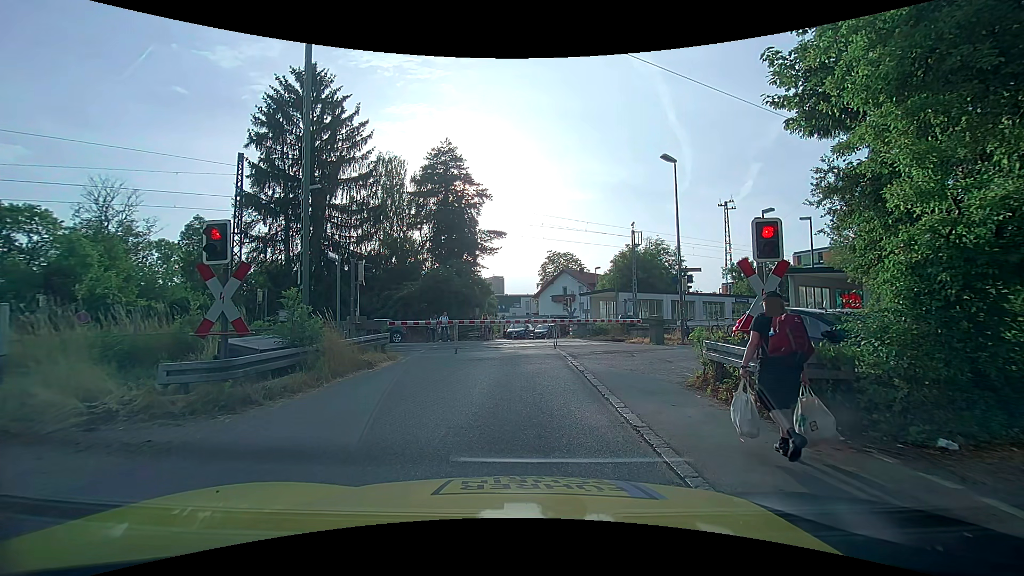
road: unclassified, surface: asphalt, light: Day
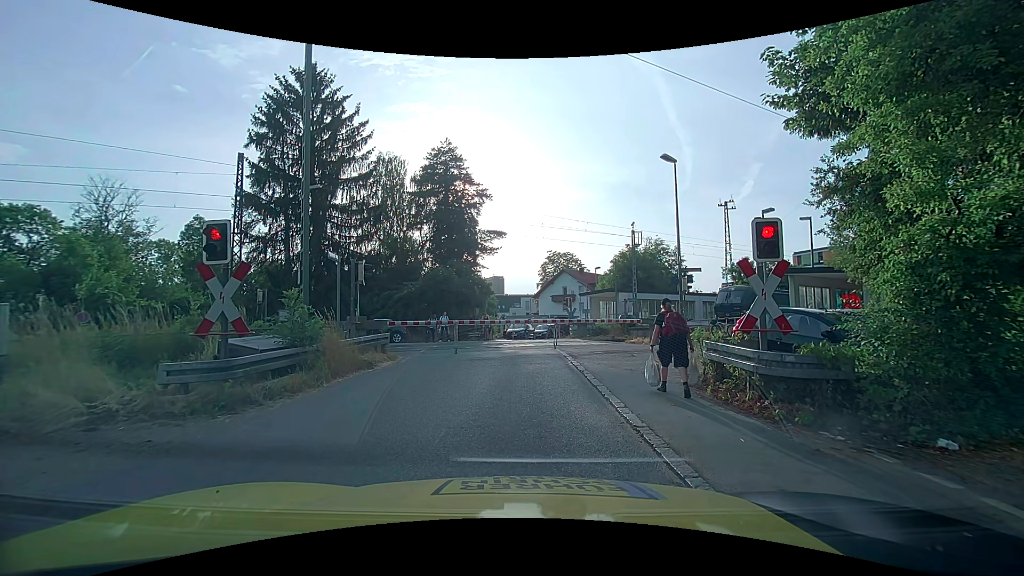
(0.0, 0.0) m; 0°
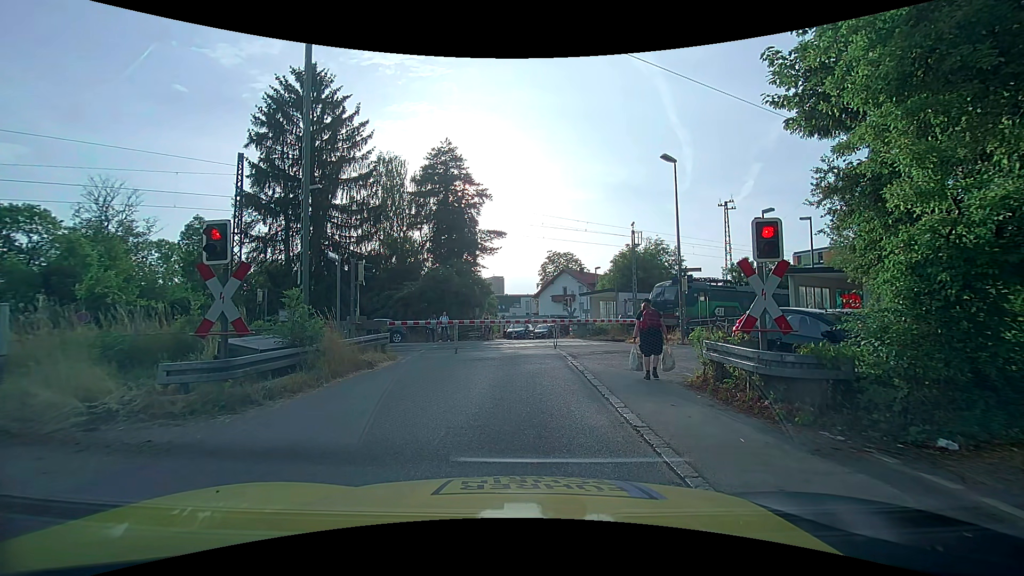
(0.0, 0.0) m; 0°
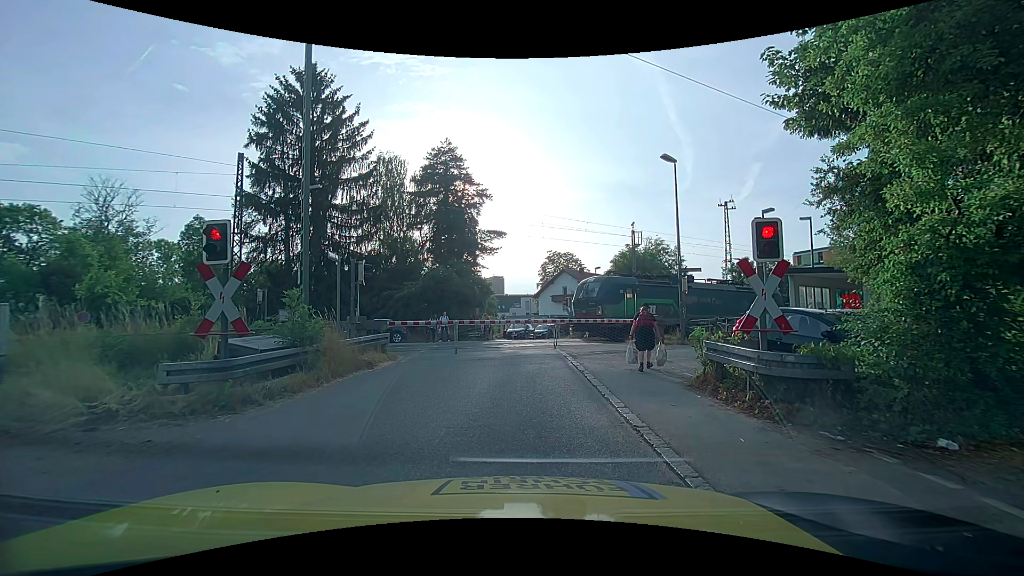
(0.0, 0.0) m; 0°
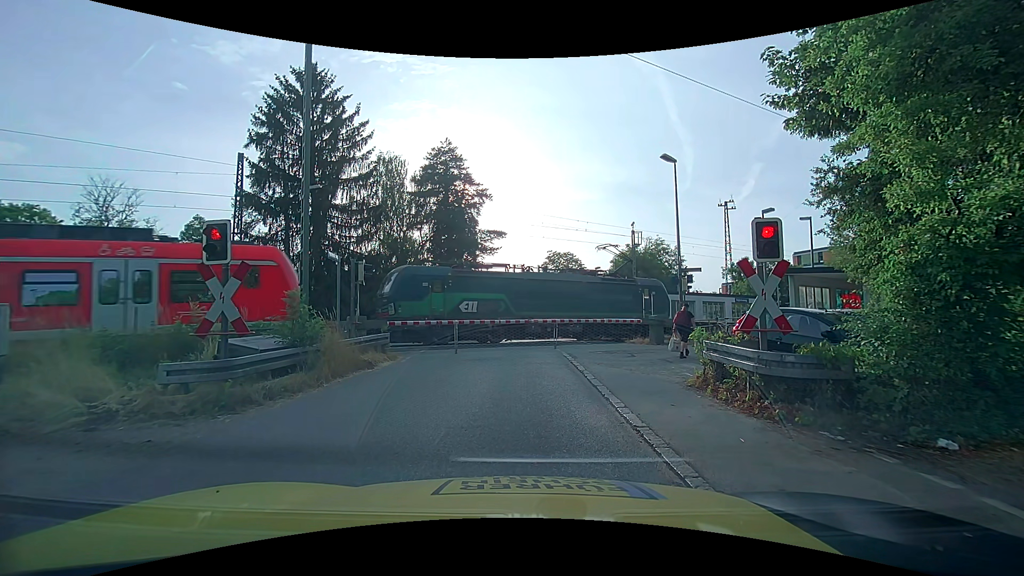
(0.0, 0.0) m; 0°
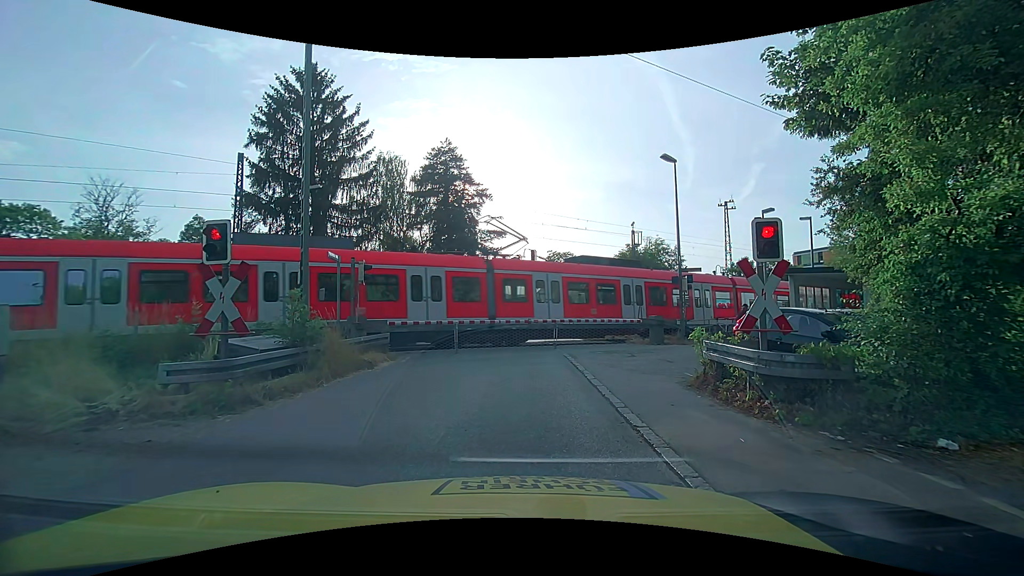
(0.0, 0.0) m; 0°
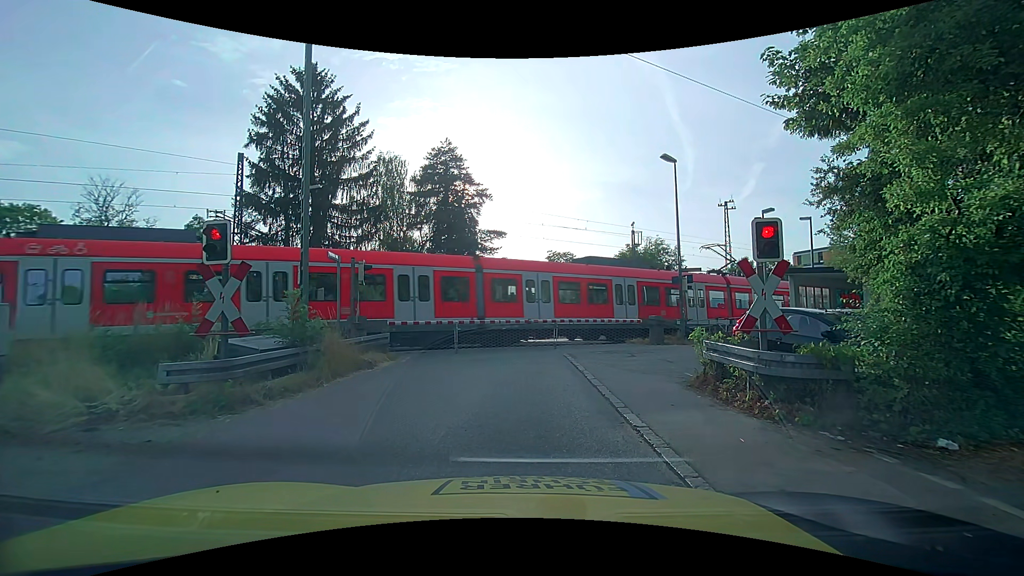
(0.0, 0.0) m; 0°
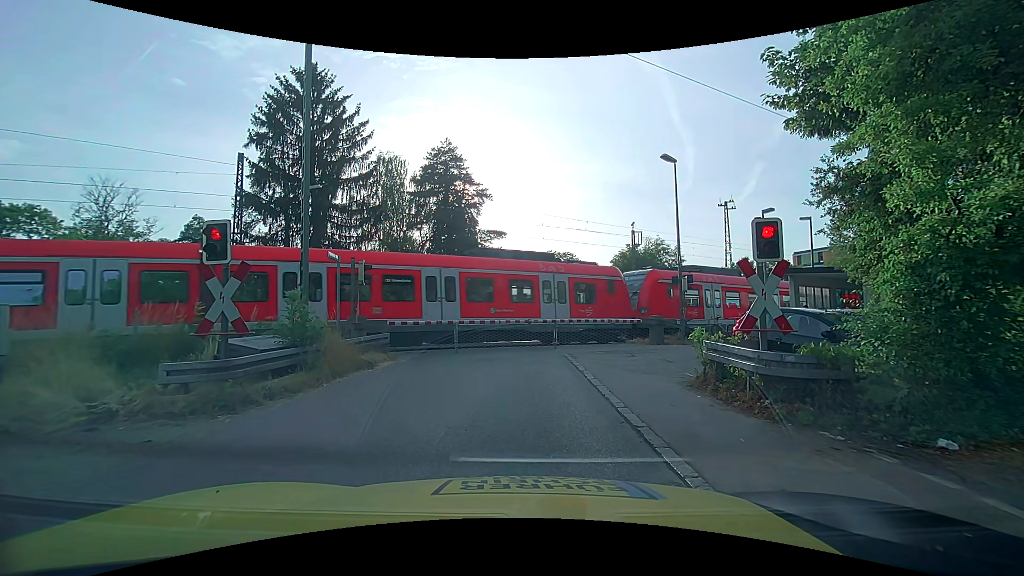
(0.0, 0.0) m; 0°
